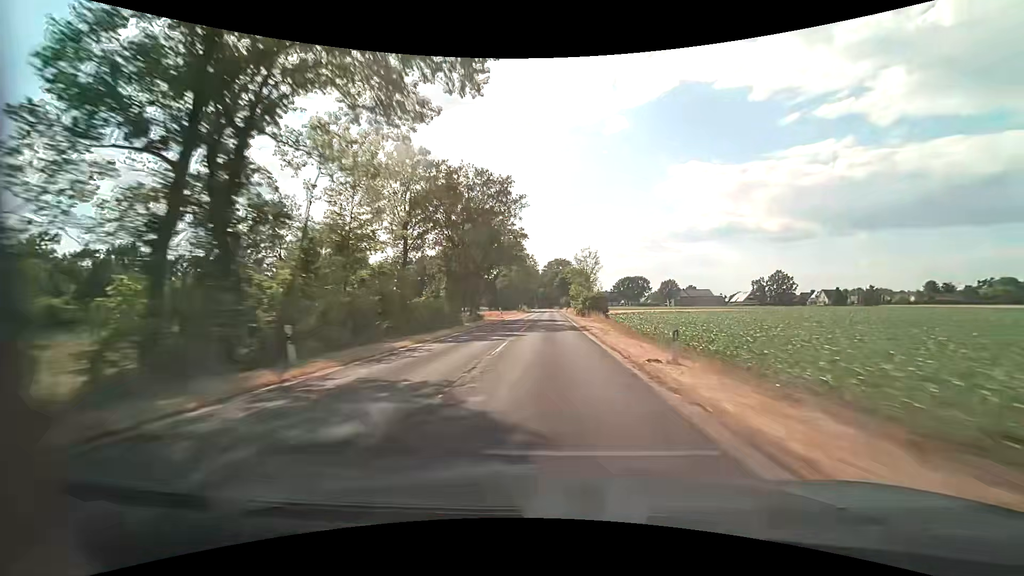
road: secondary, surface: asphalt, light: Day
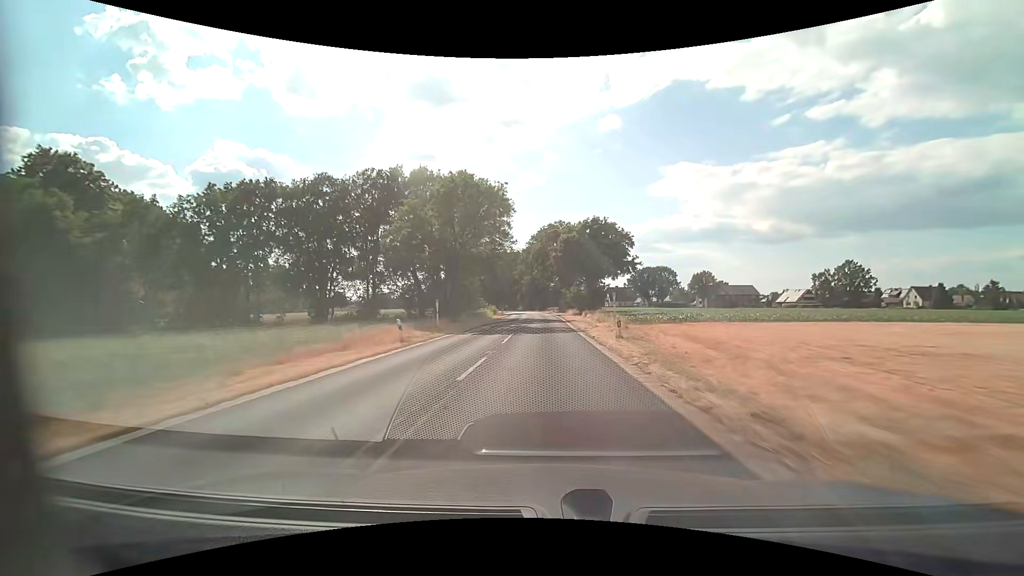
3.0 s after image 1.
(+1.4, +79.3) m; +1°
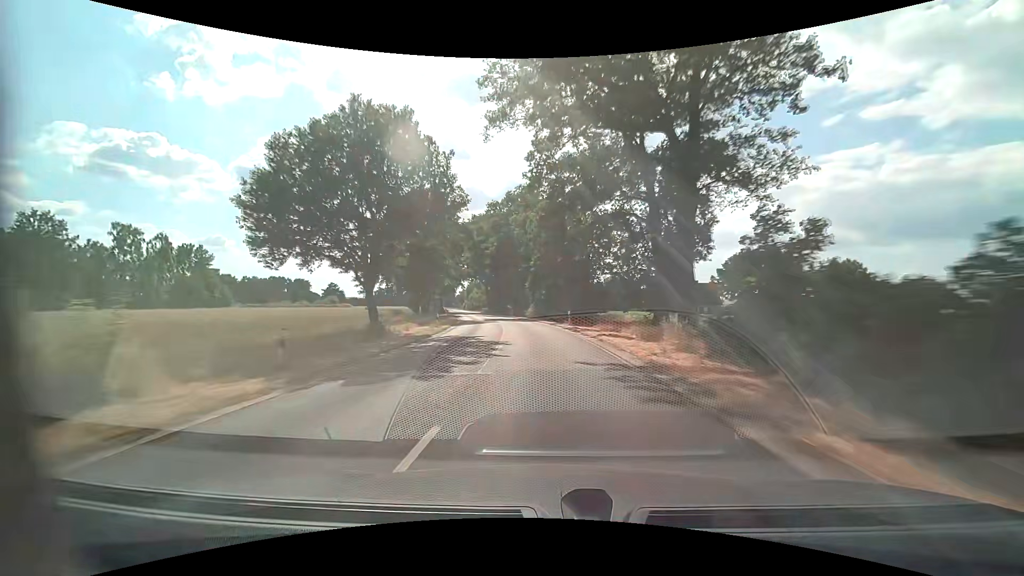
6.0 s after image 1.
(-1.0, +79.2) m; -4°
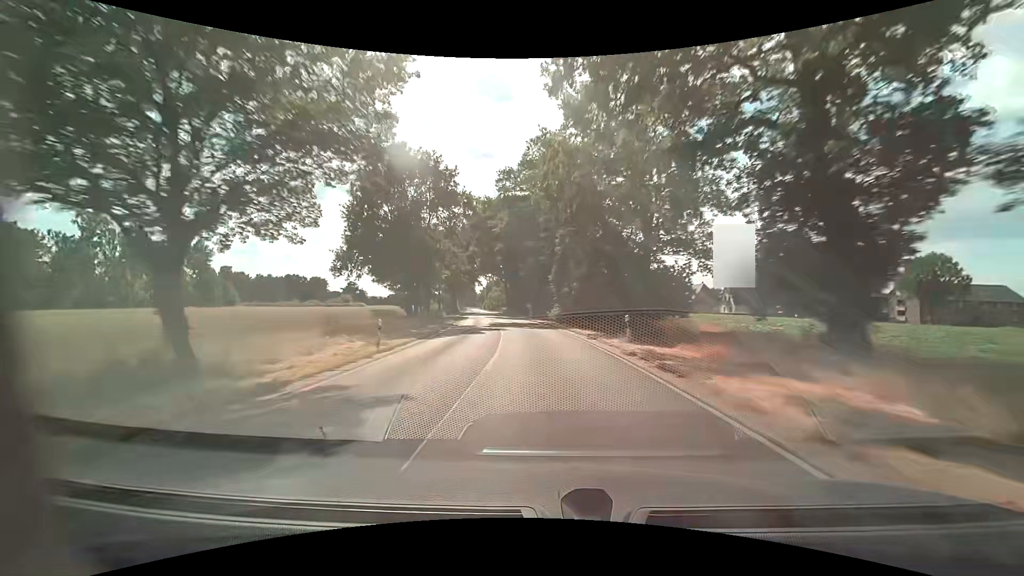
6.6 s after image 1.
(-0.4, +15.8) m; -3°
(0, +10) (-1, +20) (-1, +30) (-2, +40) (-4, +50) (-5, +60) (-6, +70) (-8, +80) (-10, +89) (-11, +99) m
